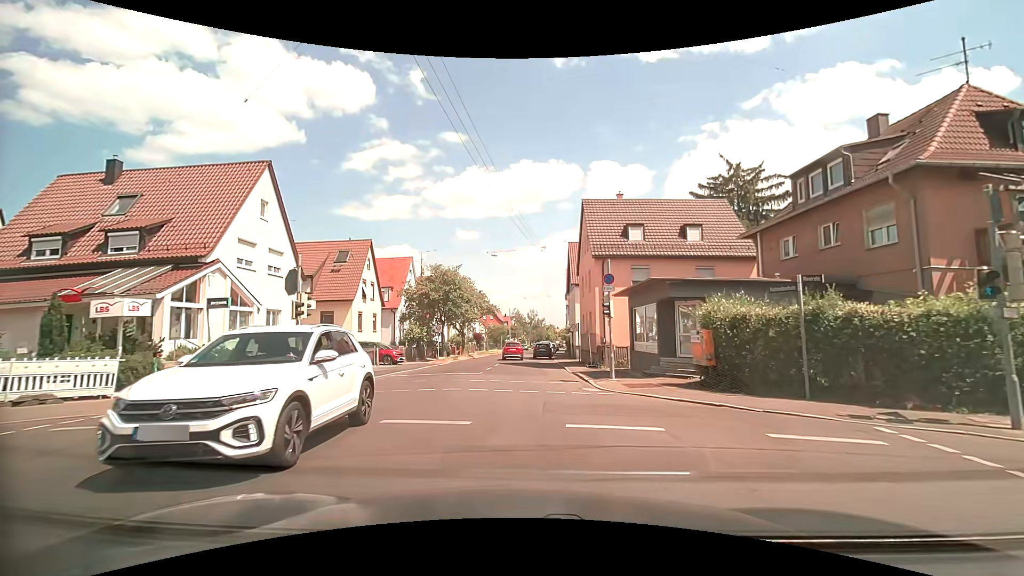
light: Day
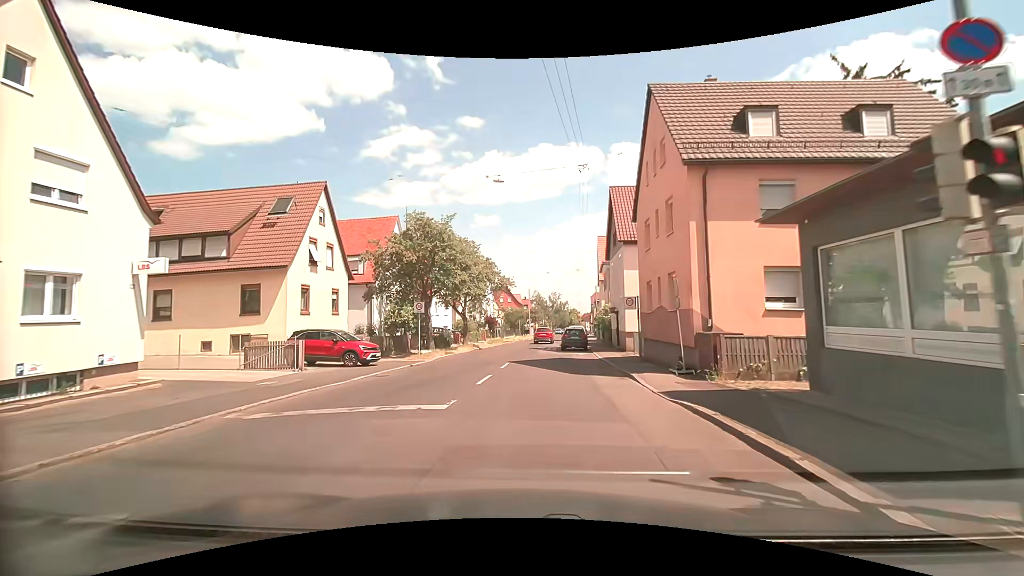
(0.0, +14.4) m; -2°
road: residential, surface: asphalt
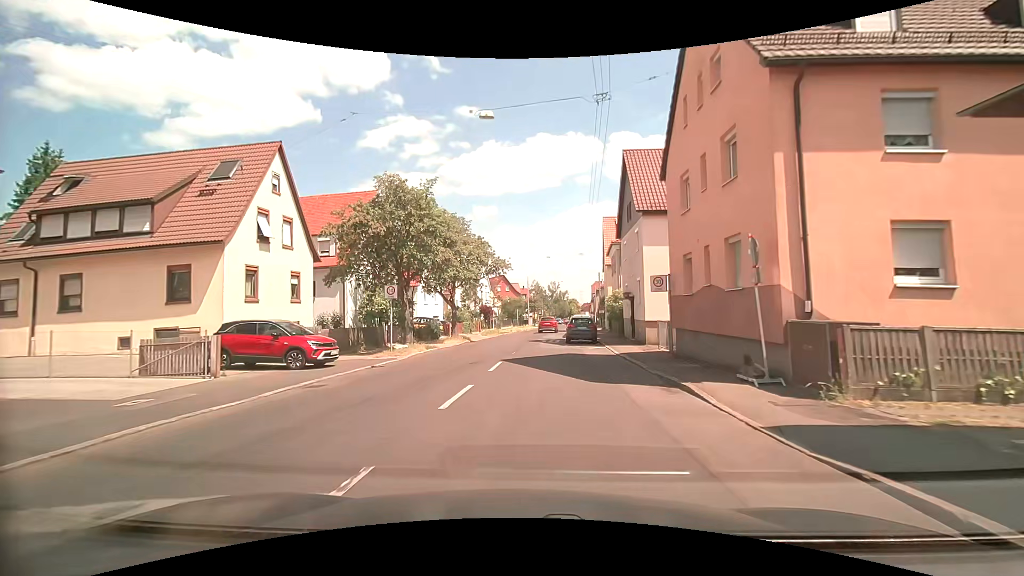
(+0.1, +5.4) m; 0°
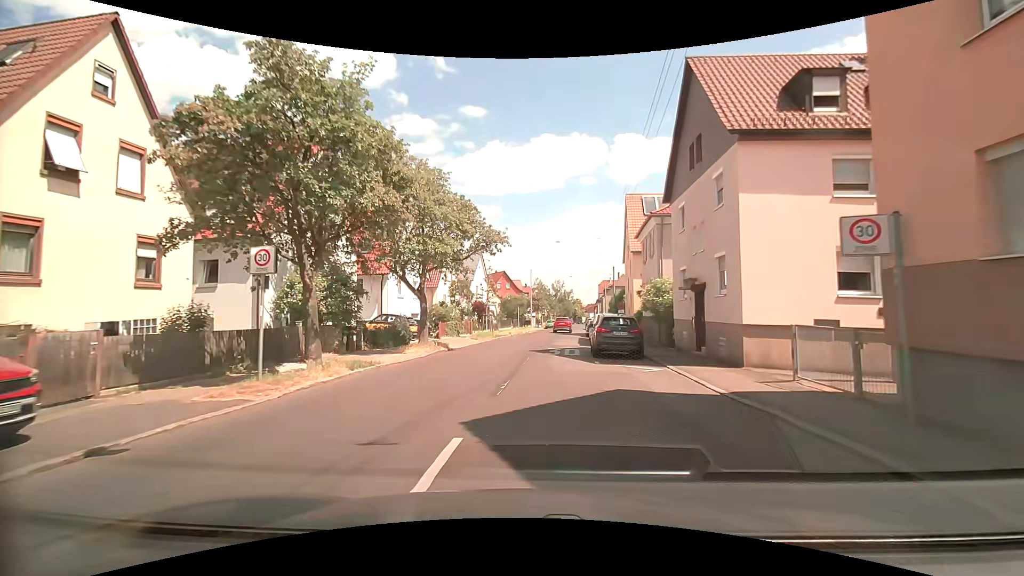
(0.0, +10.8) m; 0°
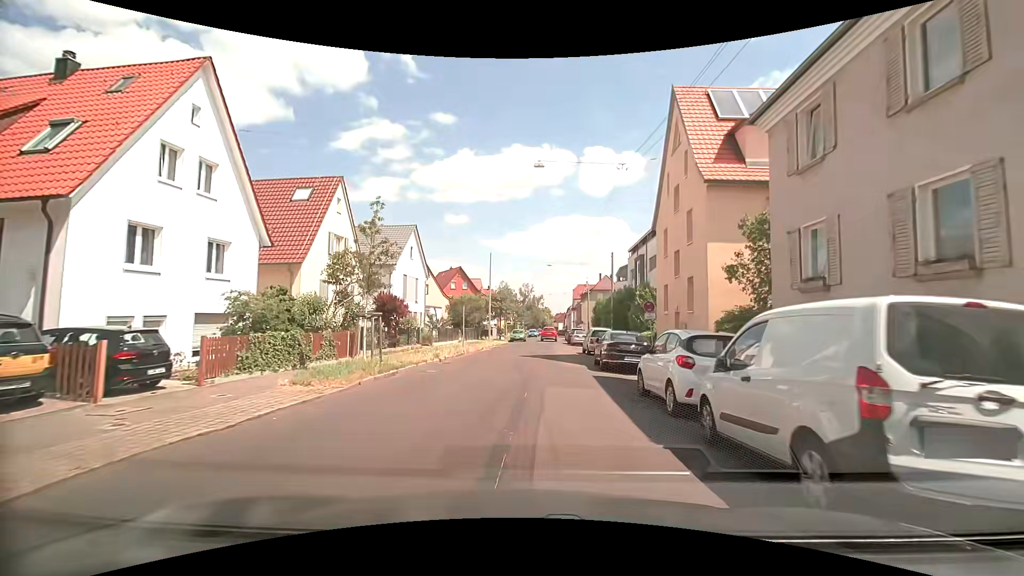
(+1.1, +22.8) m; +4°
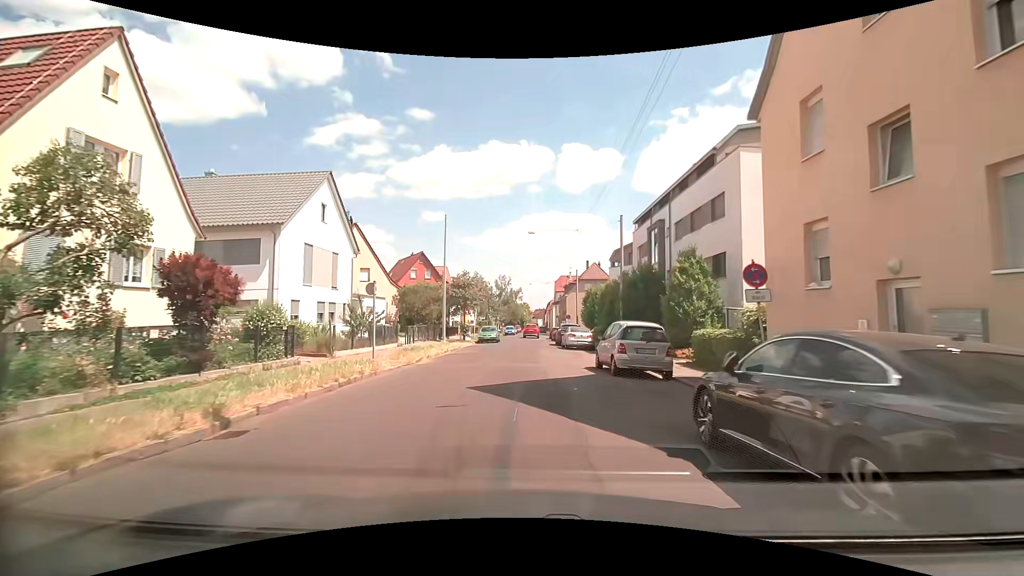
(+0.2, +14.5) m; +2°
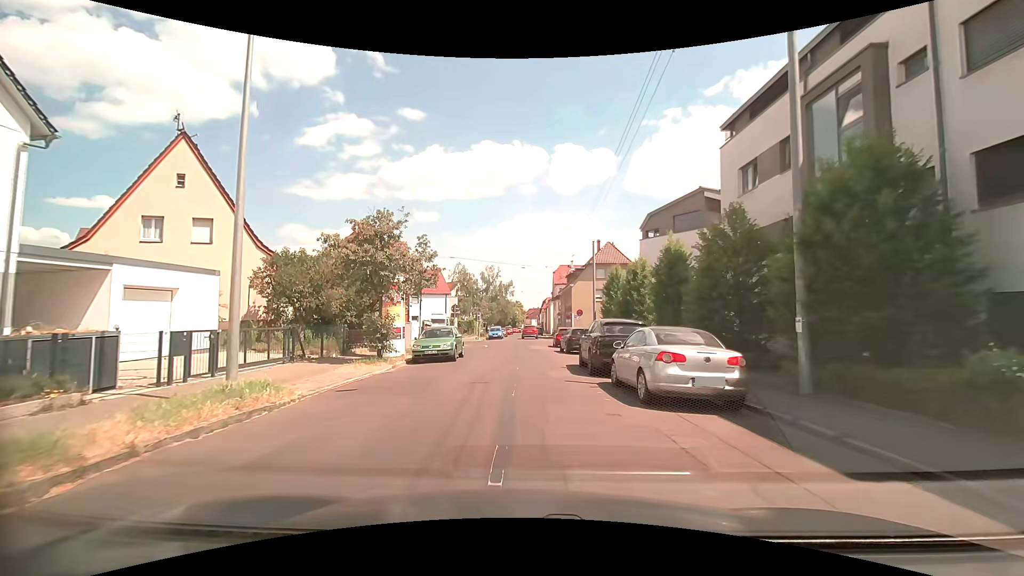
(+0.1, +21.7) m; 0°
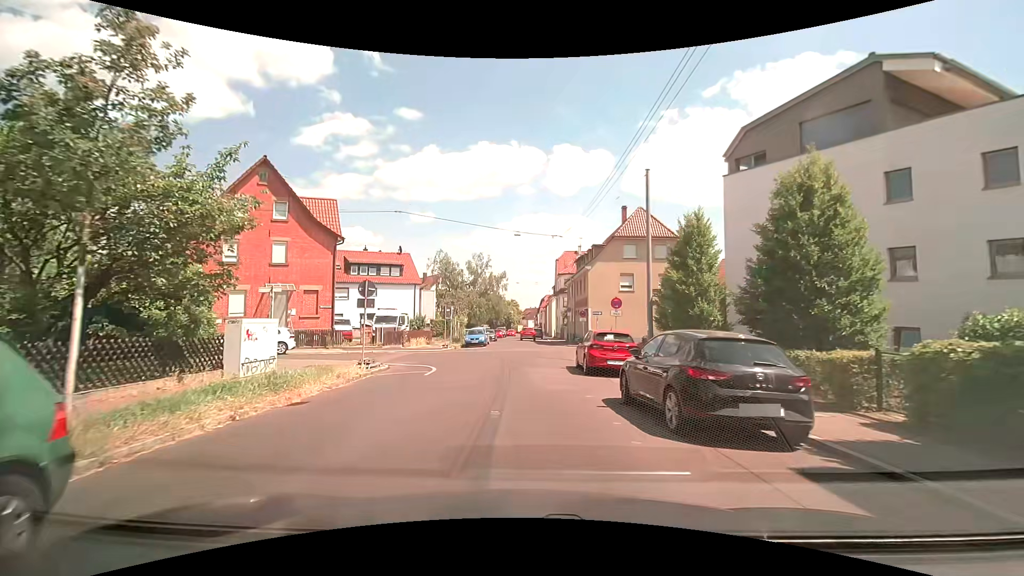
(+0.4, +19.7) m; +2°
